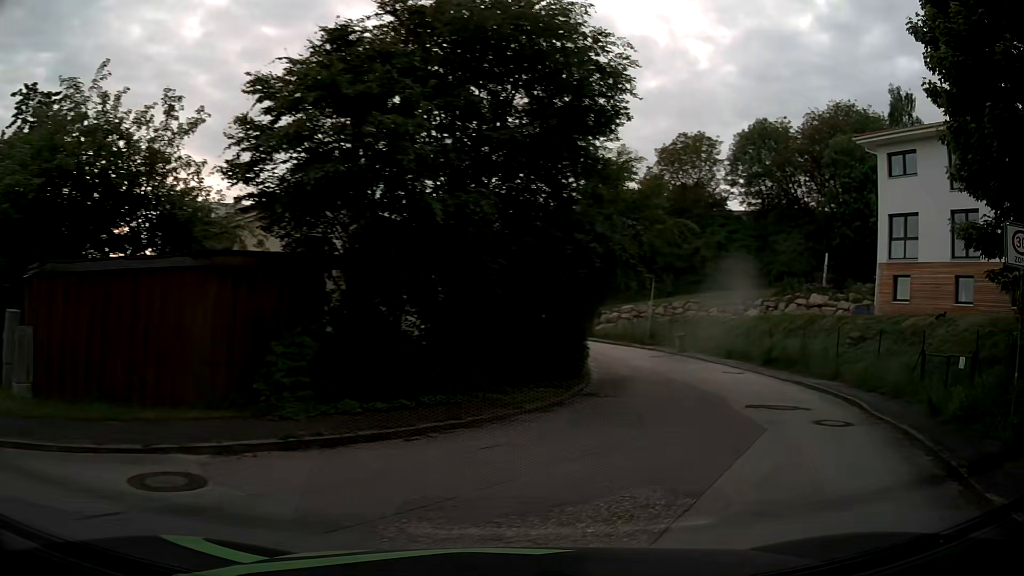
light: Day
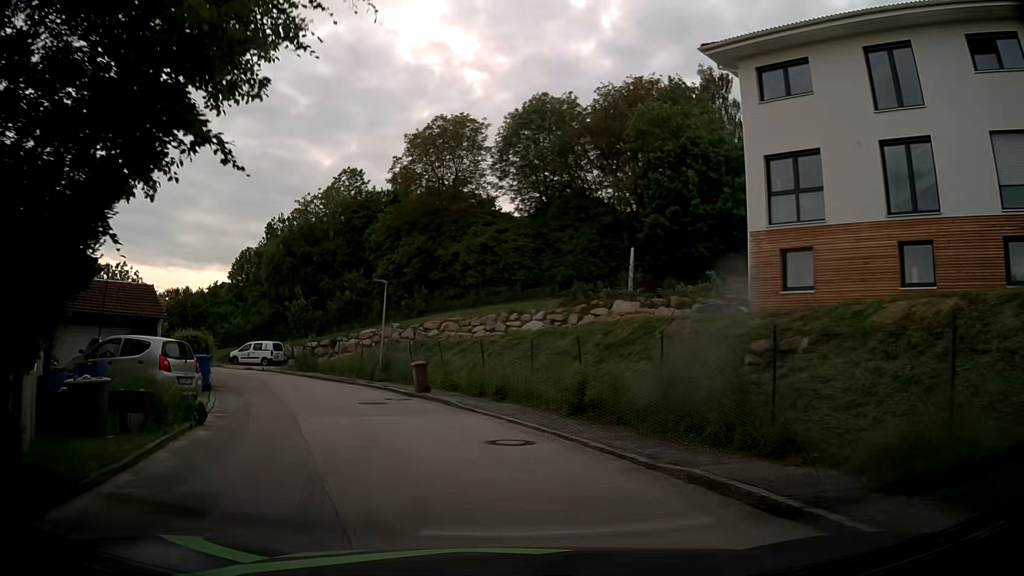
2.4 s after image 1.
(+4.5, +12.2) m; +22°
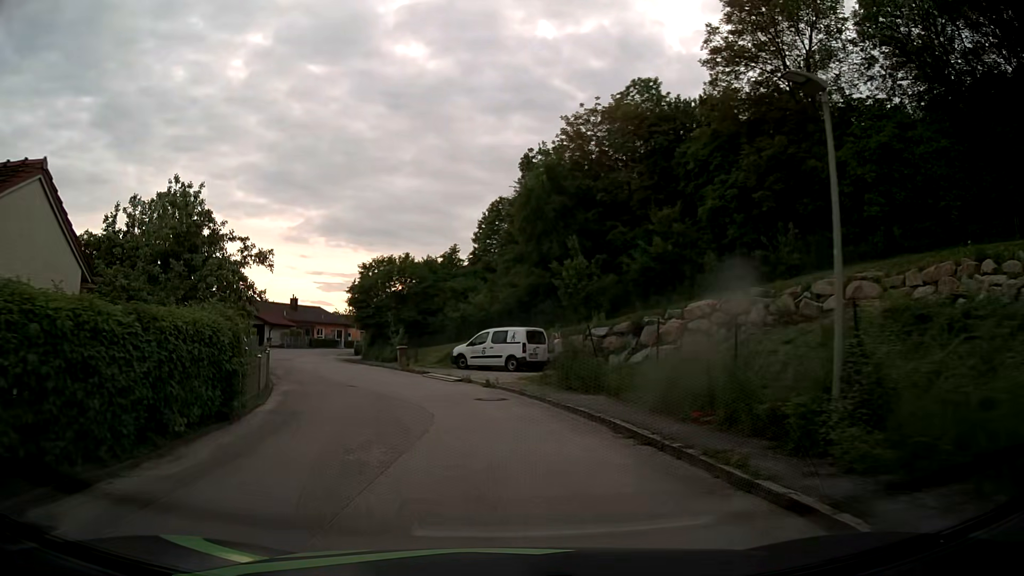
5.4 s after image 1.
(-4.2, +21.0) m; -25°
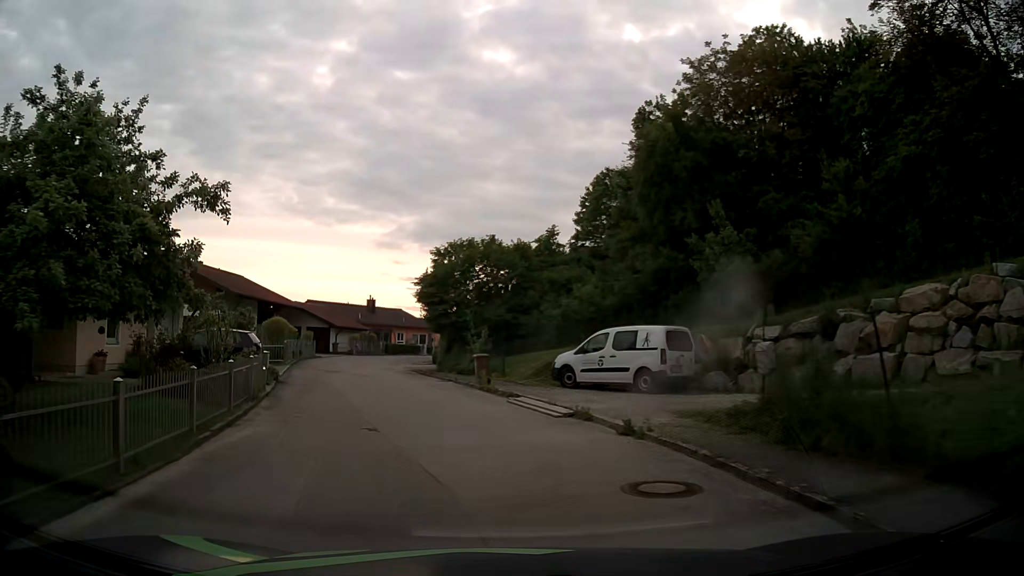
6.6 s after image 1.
(-0.5, +9.1) m; -7°
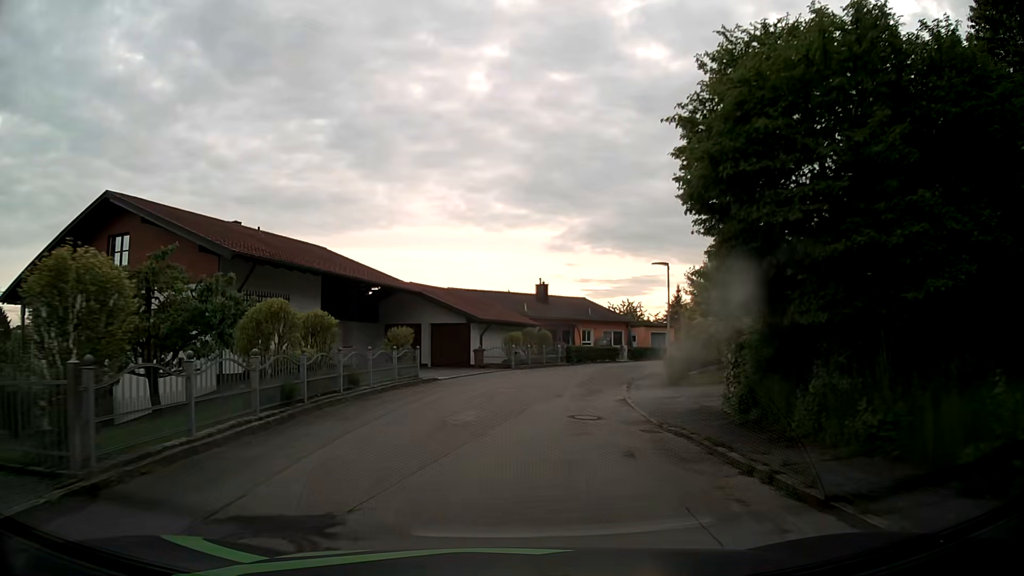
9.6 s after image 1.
(-4.1, +23.6) m; -15°
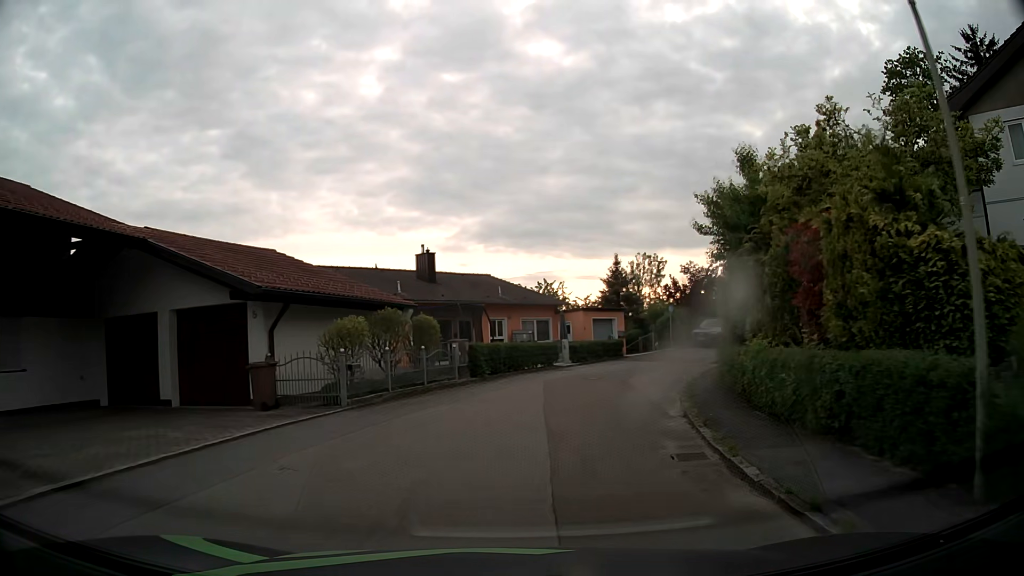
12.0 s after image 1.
(+1.0, +19.0) m; +9°
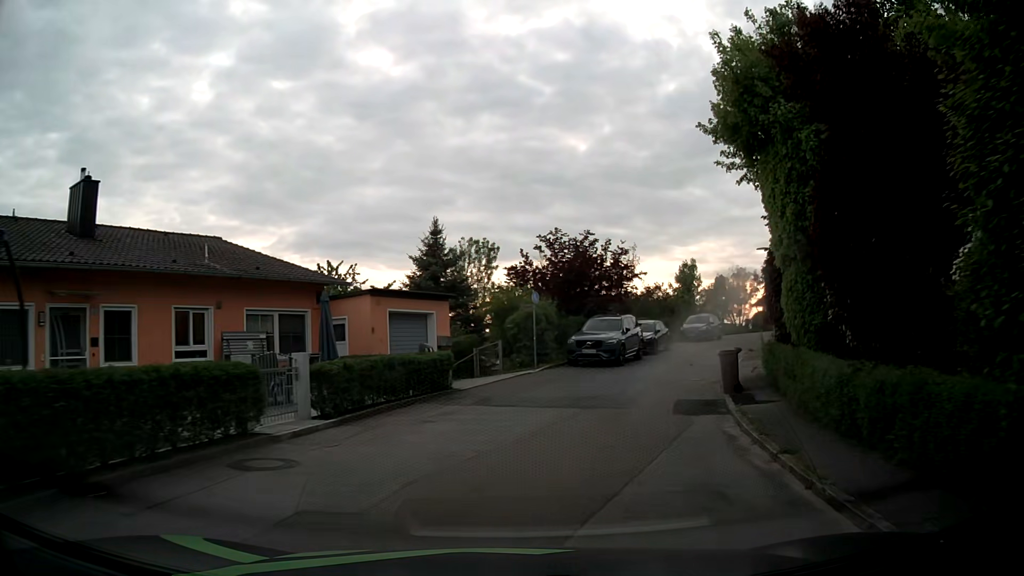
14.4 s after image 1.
(+2.2, +18.5) m; +15°
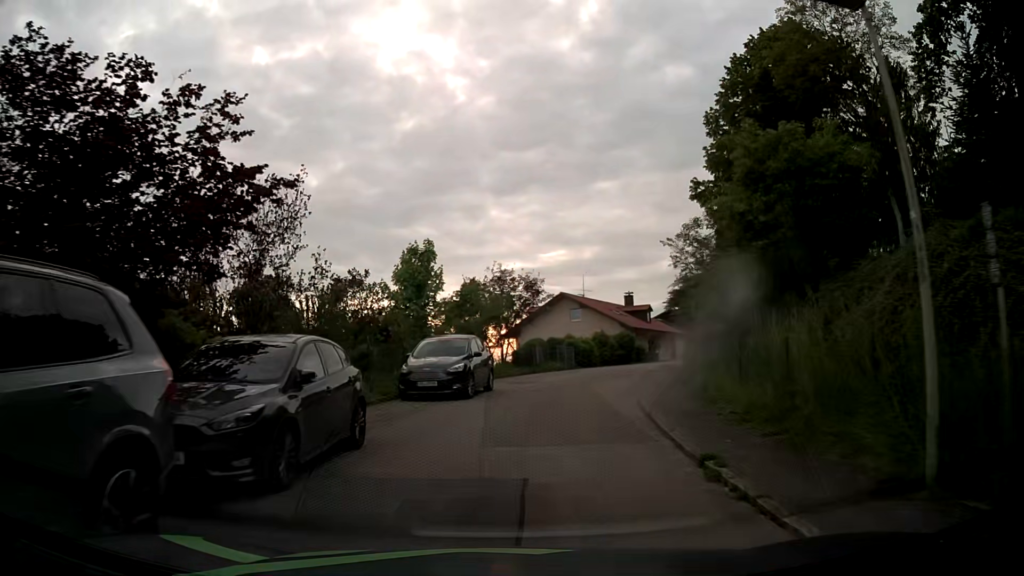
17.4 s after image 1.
(+5.2, +22.5) m; +24°
(0, +10) (+2, +20) (+4, +30) (+7, +39) (+12, +48) (+16, +57) (+22, +65) (+28, +73) (+35, +81) (+42, +87) m
